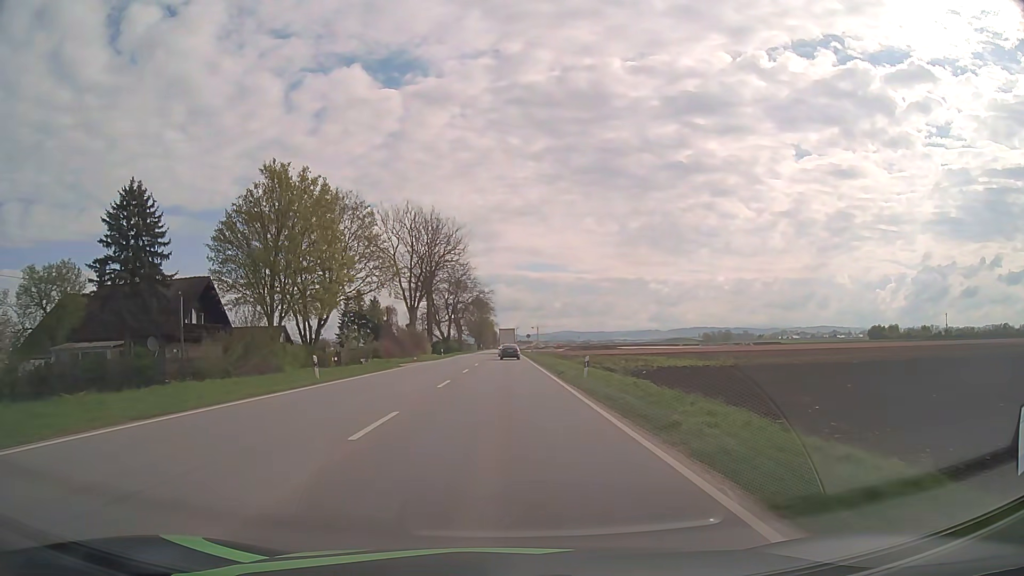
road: primary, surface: asphalt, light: Day
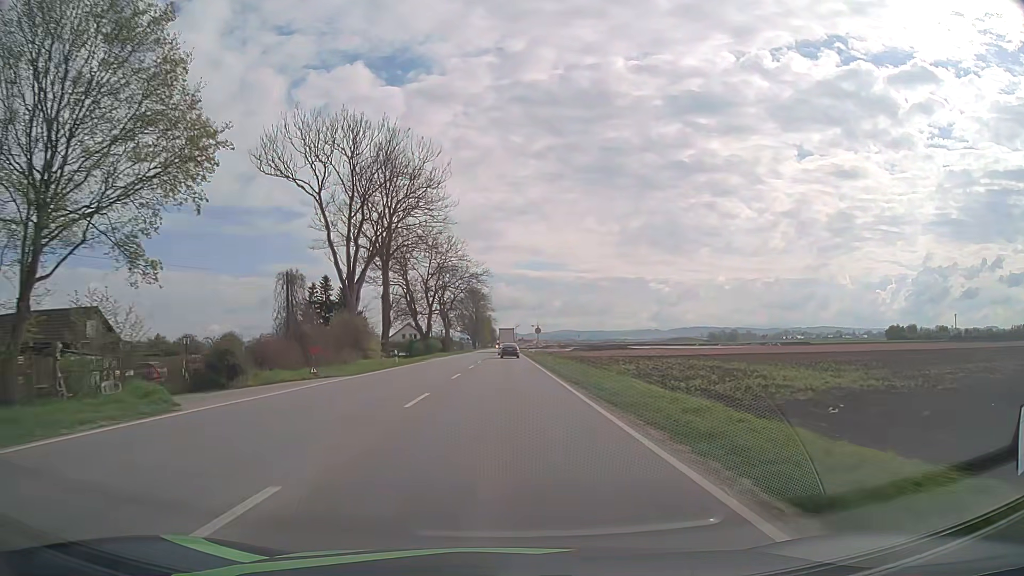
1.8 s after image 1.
(0.0, +31.2) m; 0°
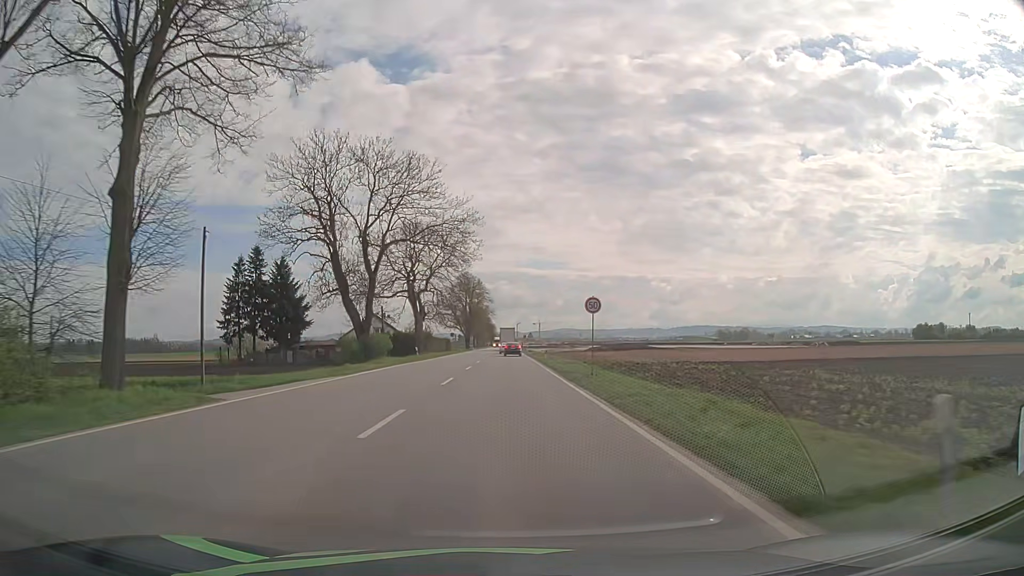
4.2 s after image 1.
(-0.1, +40.7) m; 0°
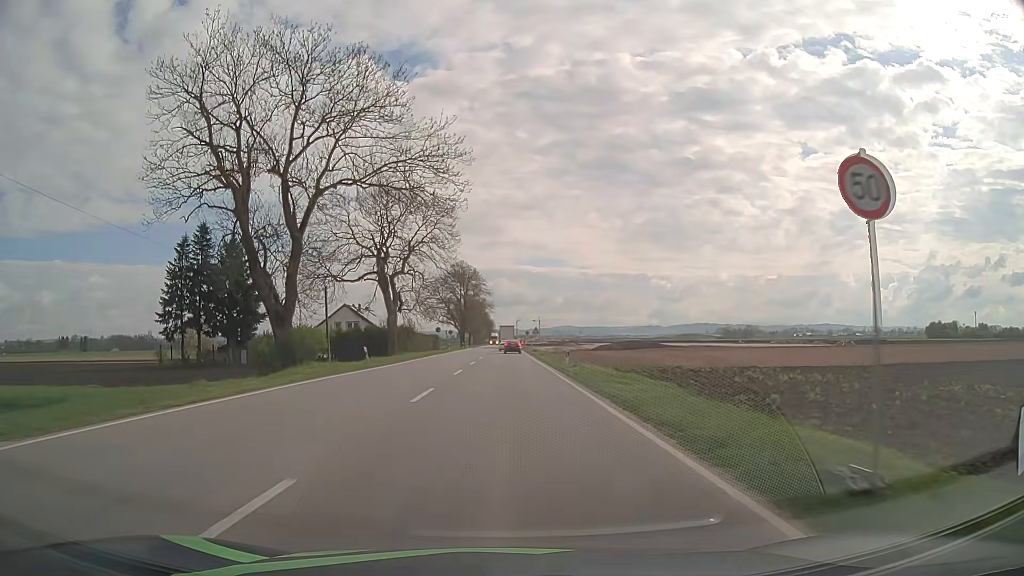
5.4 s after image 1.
(0.0, +18.9) m; 0°
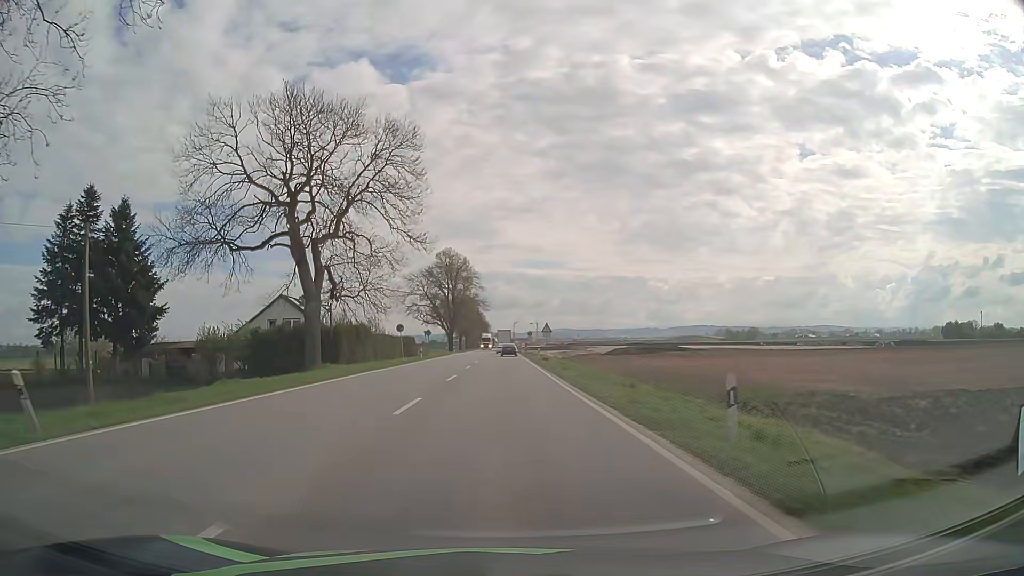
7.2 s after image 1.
(0.0, +25.3) m; 0°
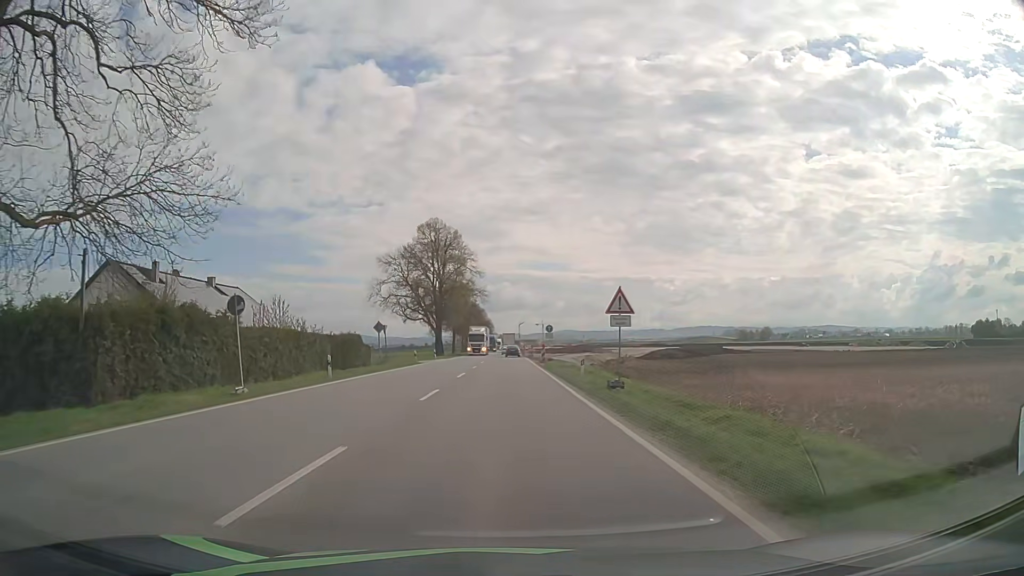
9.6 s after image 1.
(+0.1, +32.0) m; 0°
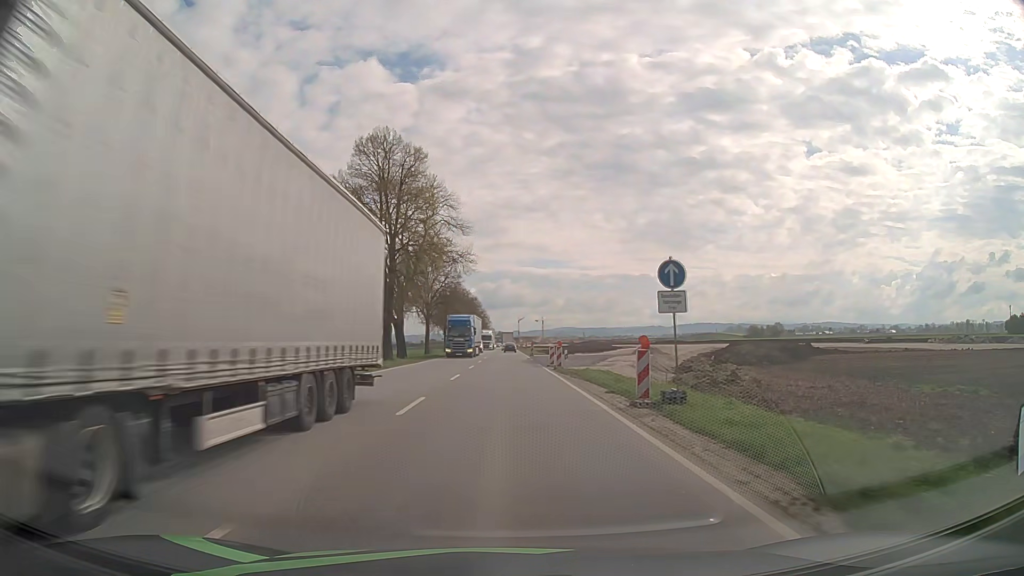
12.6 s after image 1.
(0.0, +40.1) m; 0°
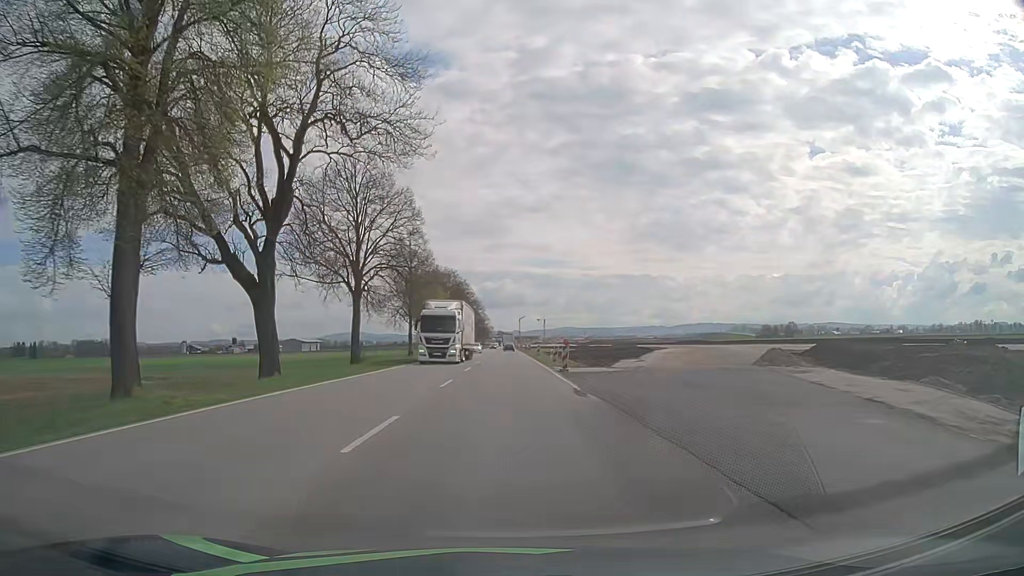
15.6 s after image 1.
(+0.1, +40.3) m; 0°
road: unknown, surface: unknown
(0, +10) (0, +20) (0, +30) (0, +40) (0, +50) (0, +60) (0, +70) (0, +80) (0, +90) (0, +100) m
